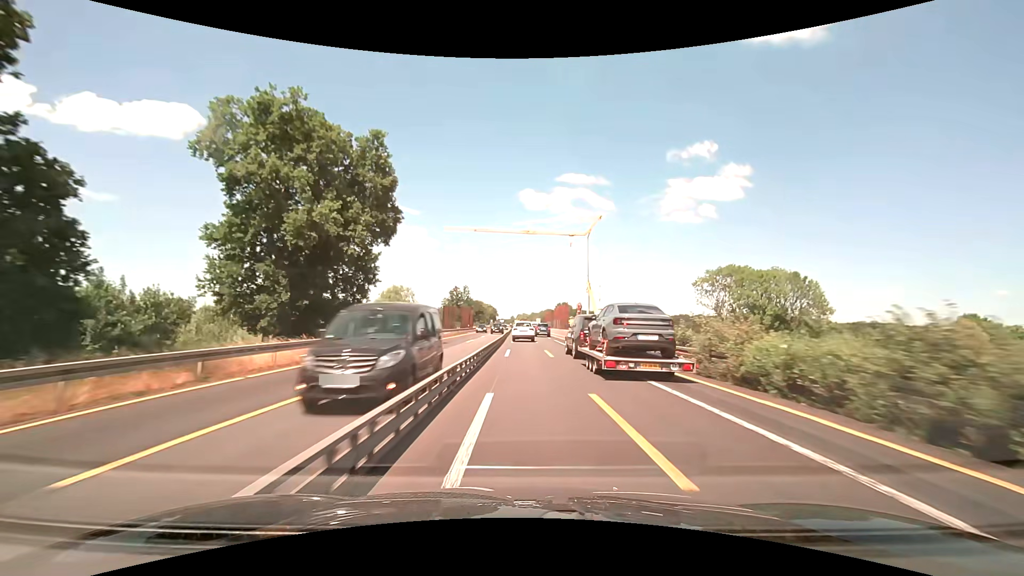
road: motorway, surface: asphalt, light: Day
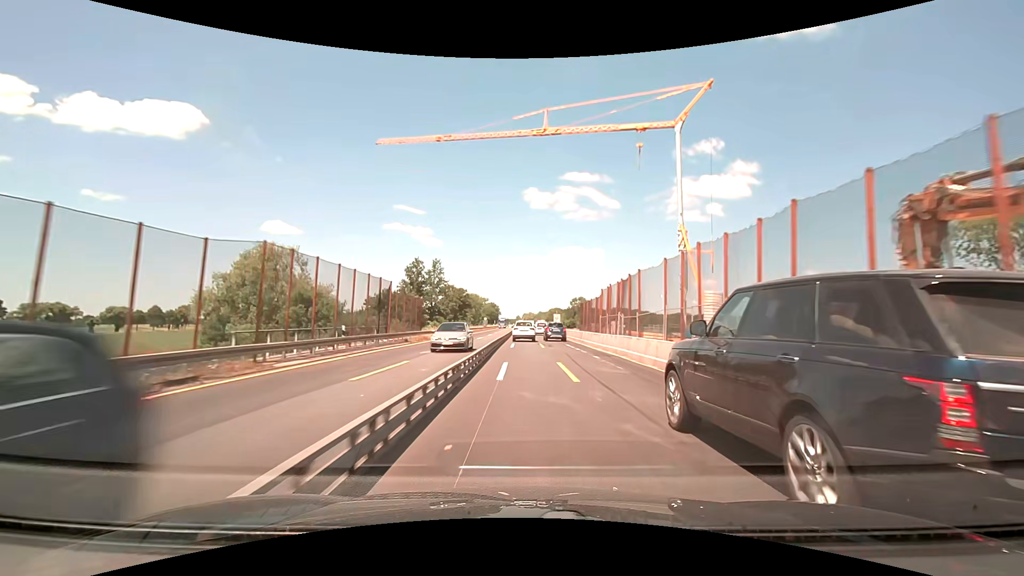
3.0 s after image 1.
(-0.4, +62.1) m; -1°
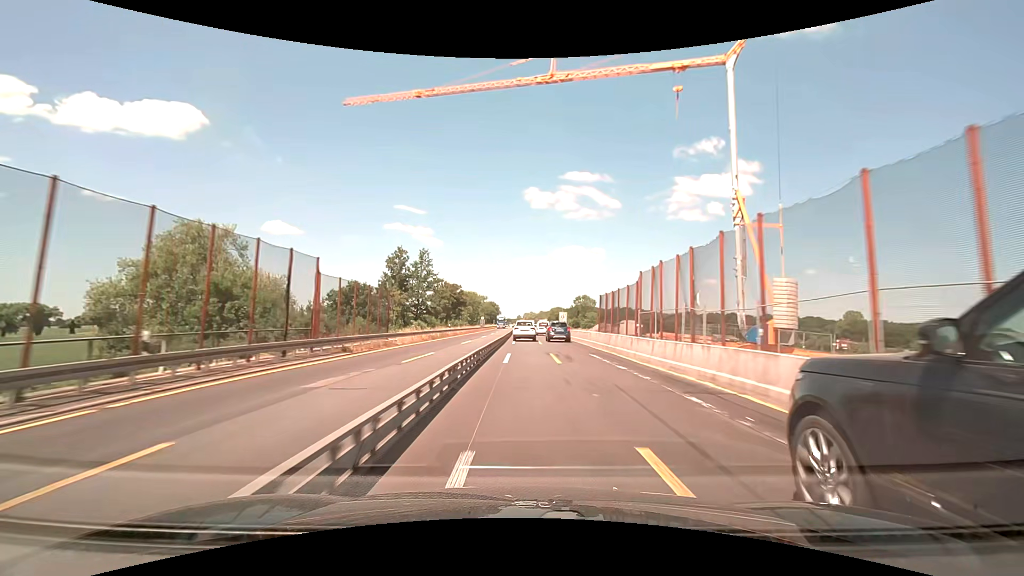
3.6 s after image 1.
(0.0, +12.5) m; 0°
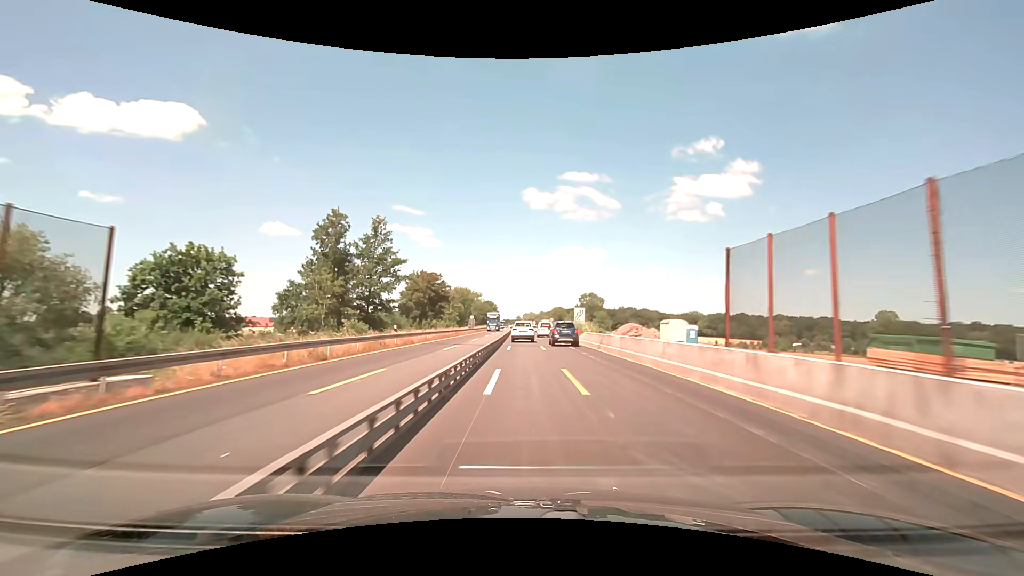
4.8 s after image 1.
(0.0, +25.1) m; 0°
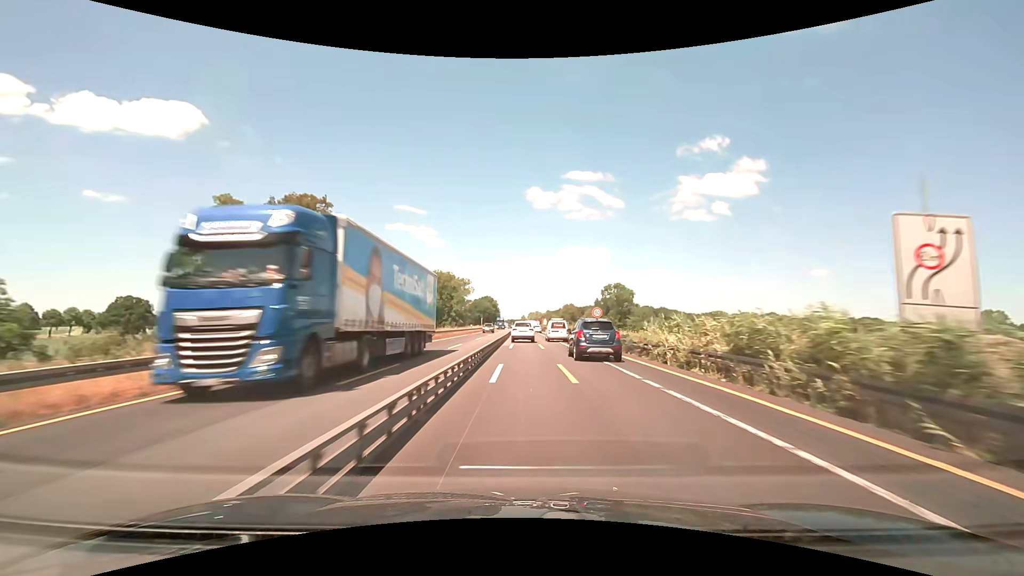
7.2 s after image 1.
(-0.2, +50.6) m; -1°
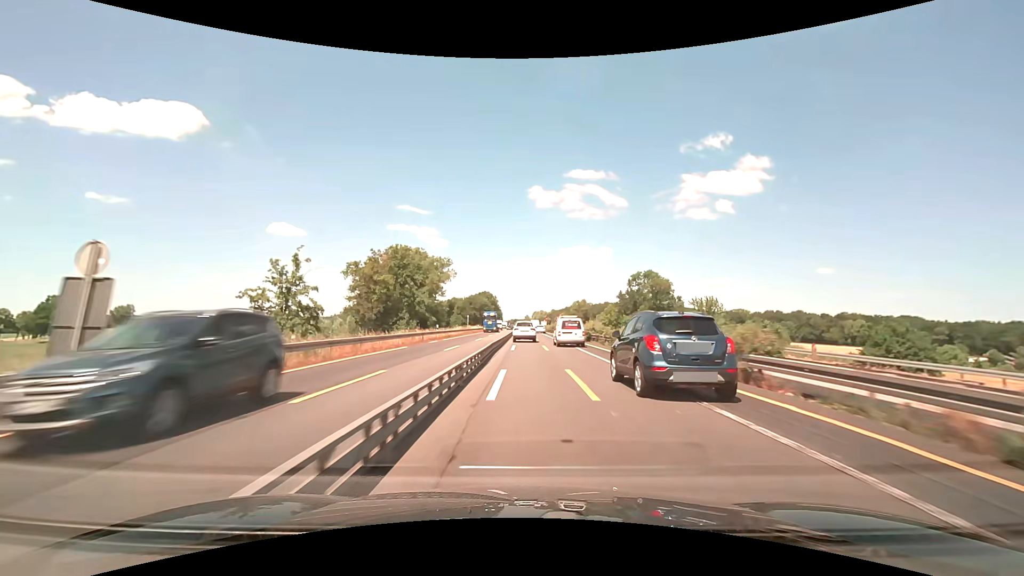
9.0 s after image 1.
(-0.1, +38.3) m; 0°
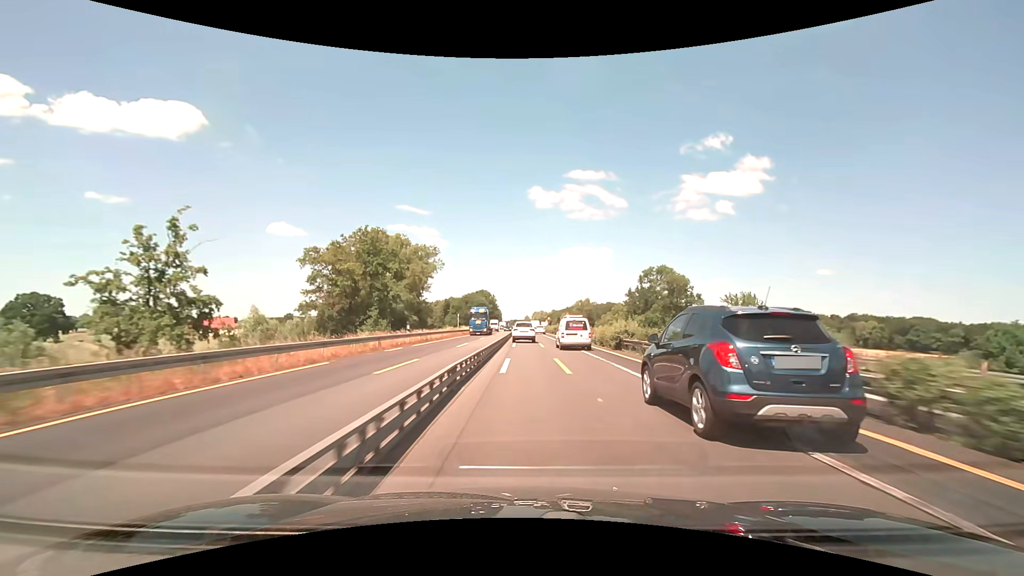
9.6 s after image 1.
(0.0, +12.8) m; 0°
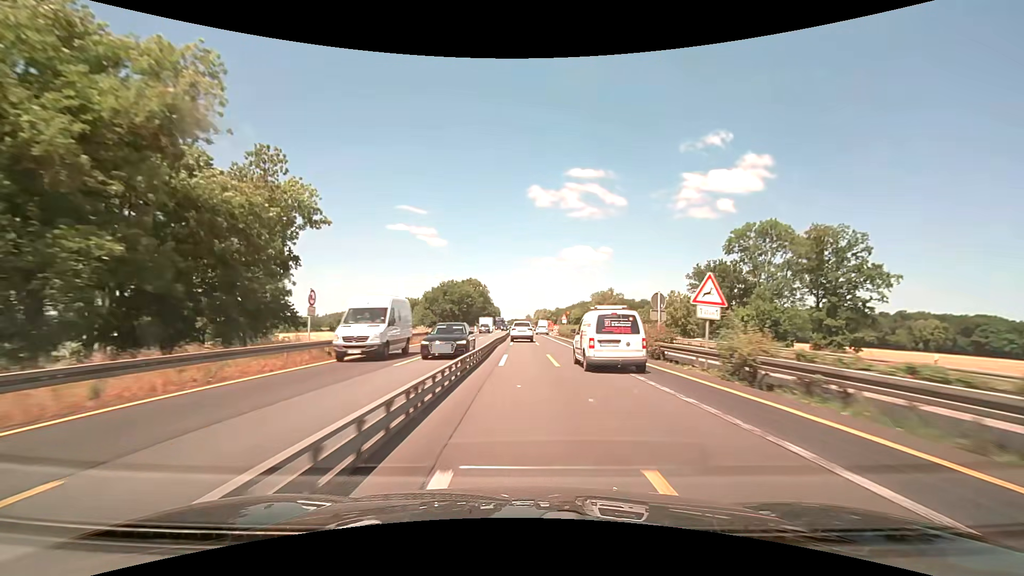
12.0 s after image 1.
(+0.1, +51.3) m; 0°
(0, +10) (0, +20) (0, +30) (0, +40) (0, +50) (0, +60) (0, +70) (0, +80) (0, +90) (+1, +100) m
